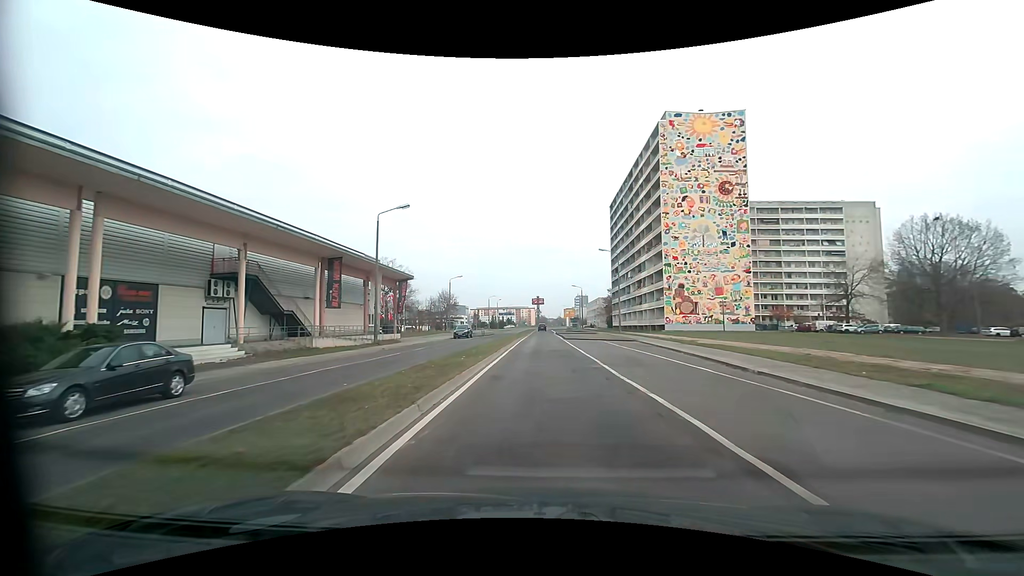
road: tertiary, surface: asphalt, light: Day
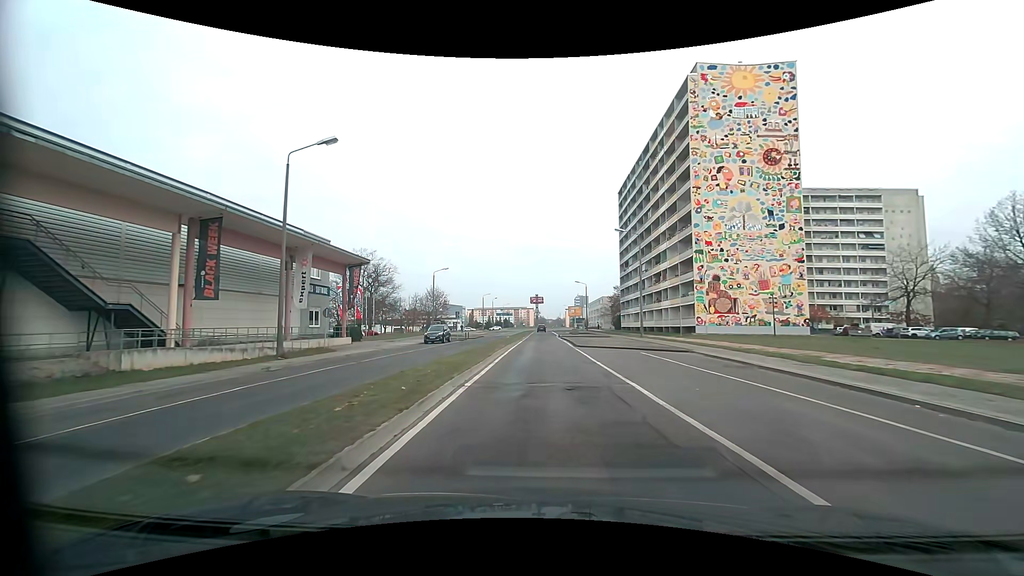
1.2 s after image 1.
(+0.1, +15.1) m; 0°
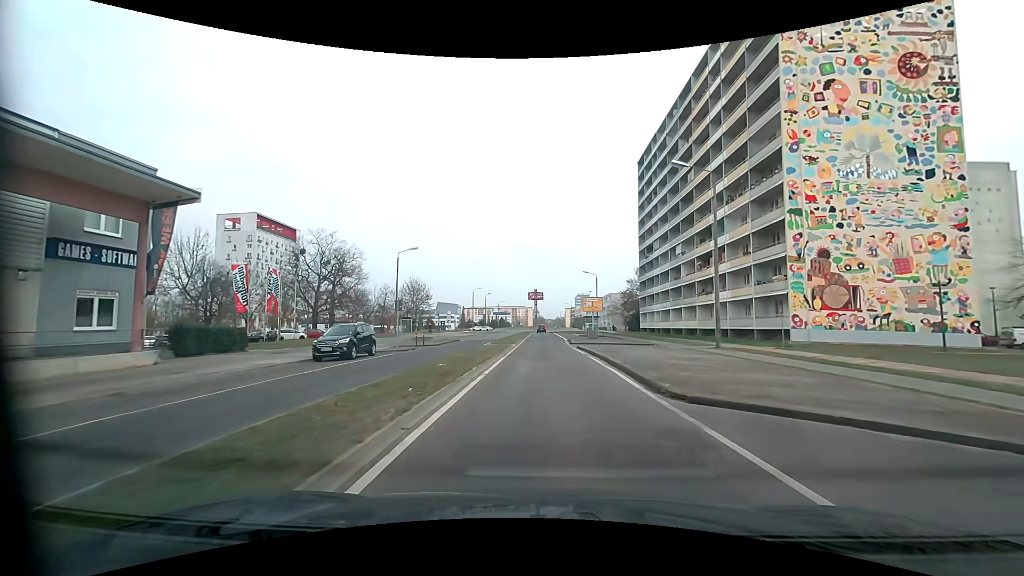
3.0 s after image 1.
(+0.1, +22.4) m; 0°
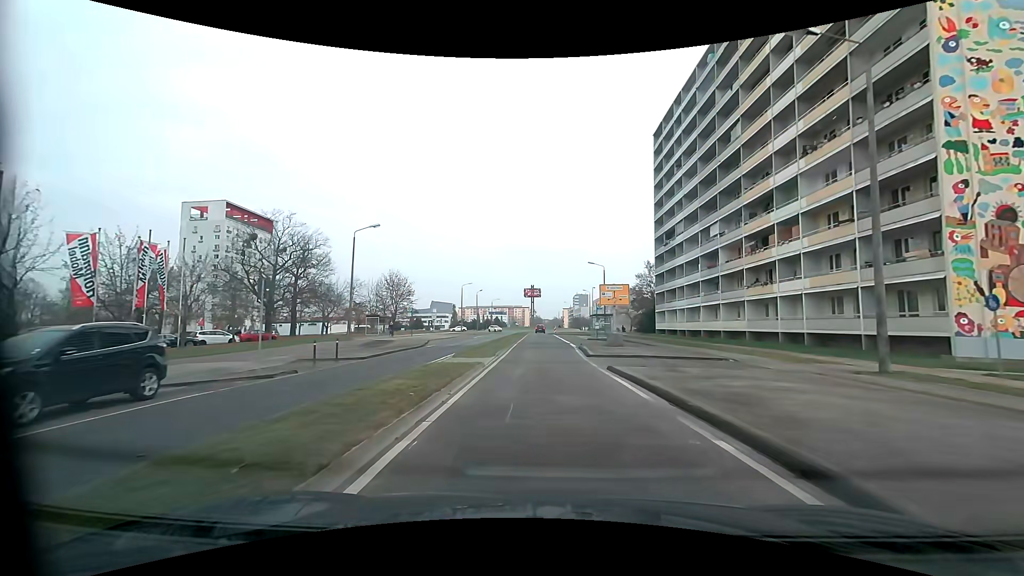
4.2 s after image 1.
(+0.1, +14.7) m; 0°
(0, +10) (0, +20) (0, +30) (0, +40) (0, +50) (0, +60) (0, +70) (0, +80) (0, +90) (+1, +100) m
